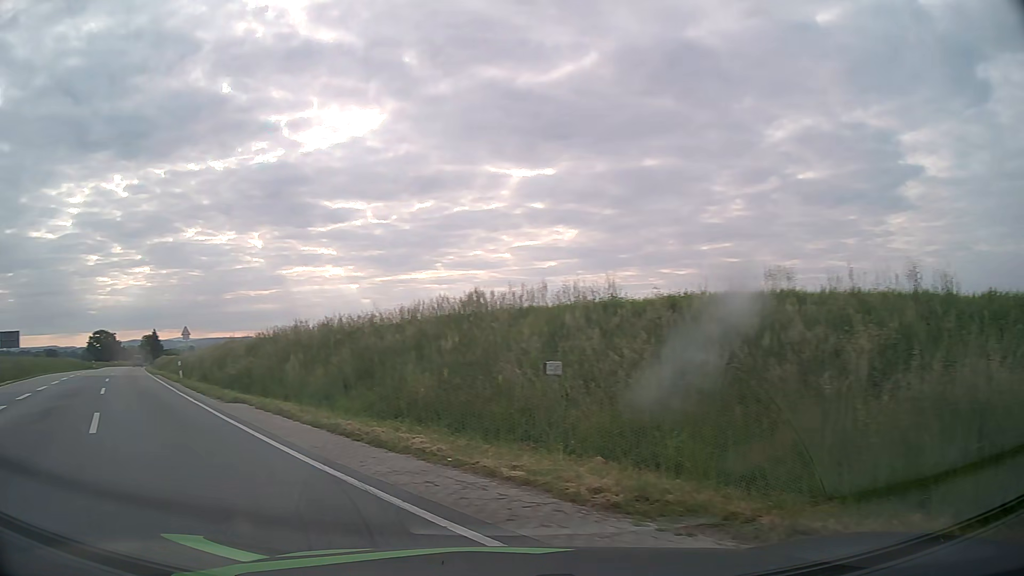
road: secondary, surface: asphalt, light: Day
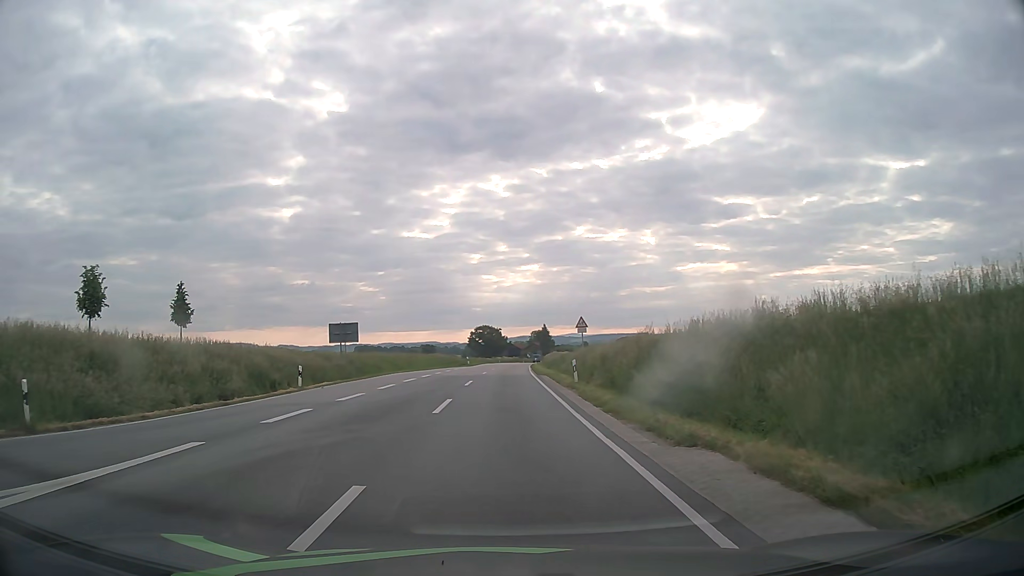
(-3.5, +9.1) m; -32°
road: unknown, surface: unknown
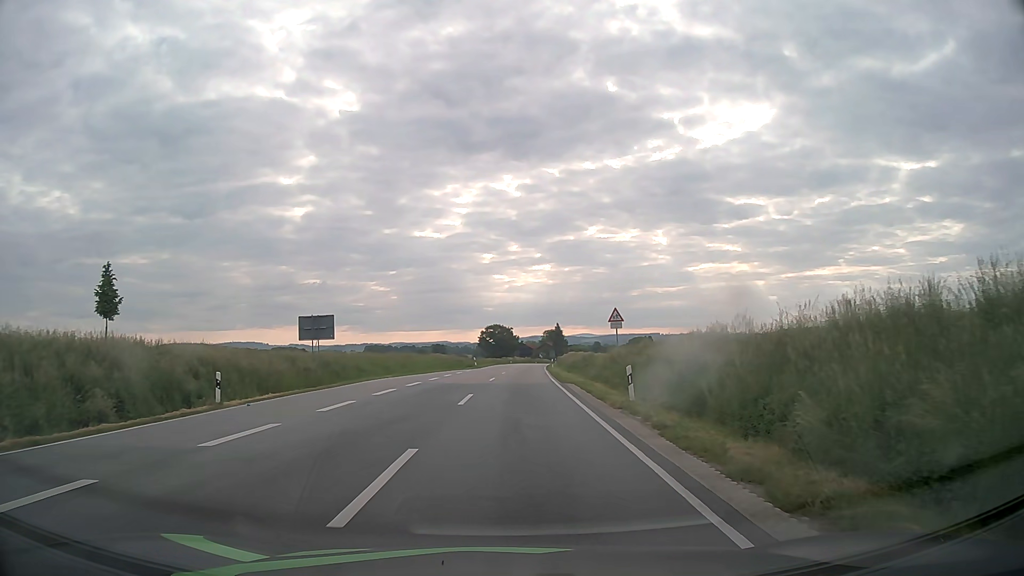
(-0.2, +9.7) m; -1°
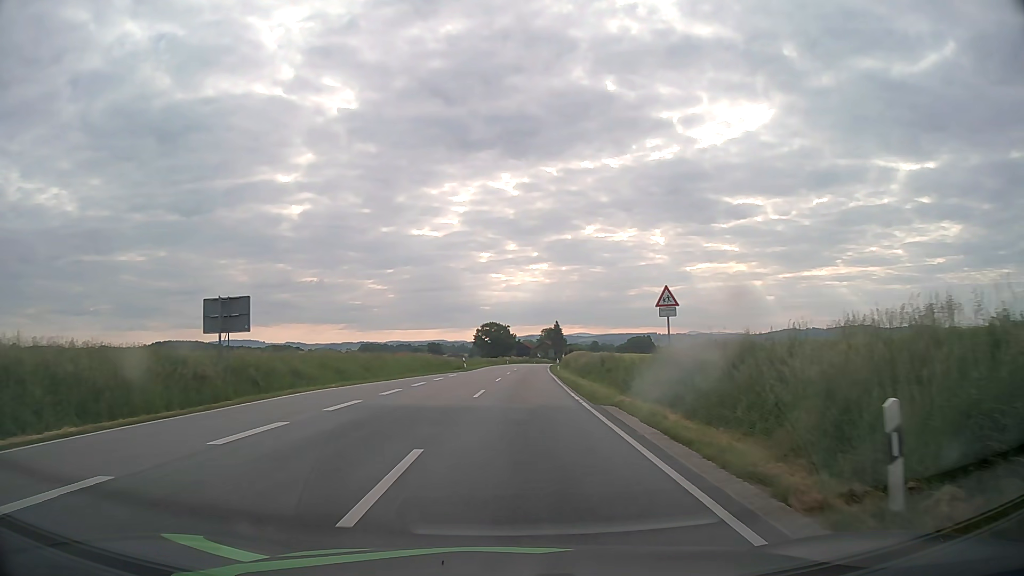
(0.0, +12.2) m; 0°
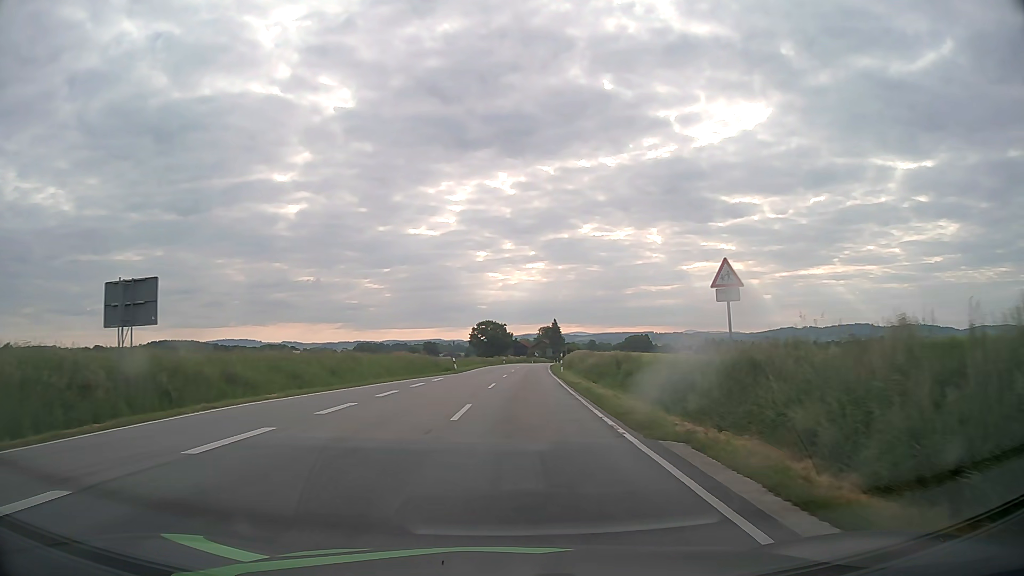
(0.0, +7.0) m; 0°
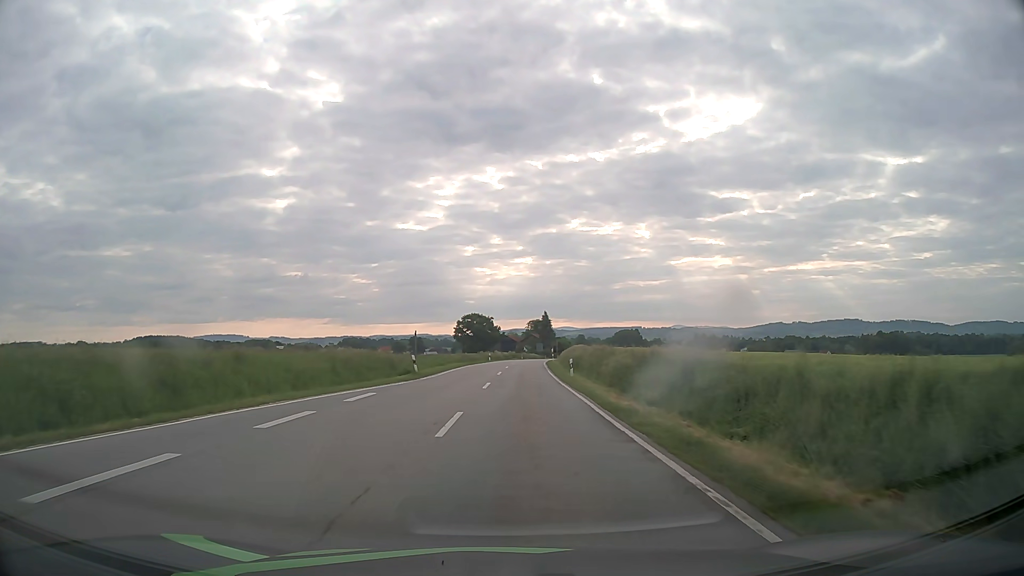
(+0.1, +15.9) m; +1°
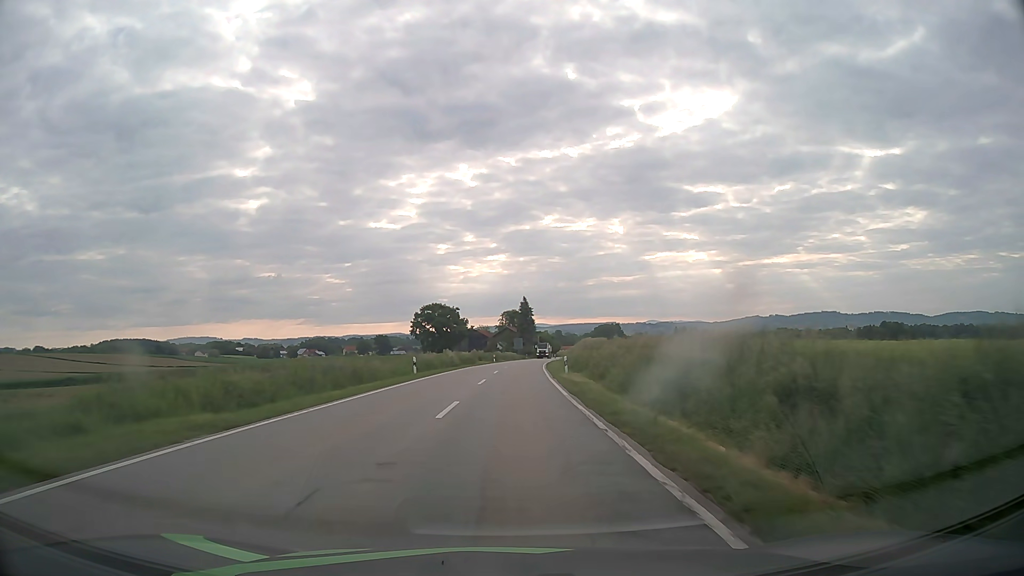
(+1.2, +48.7) m; +2°
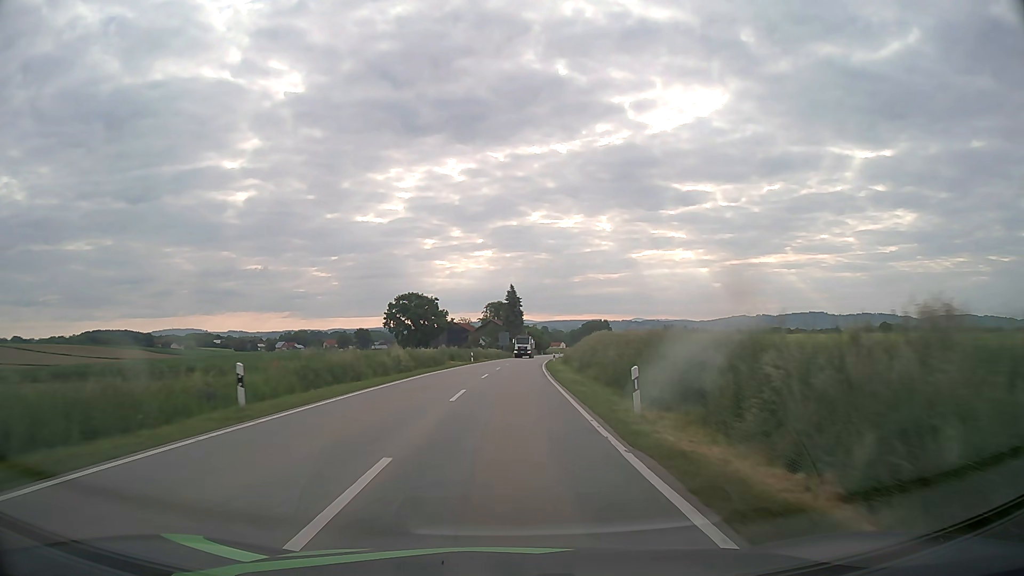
(+0.2, +21.9) m; +1°
(0, +10) (0, +20) (+1, +30) (+1, +40) (+2, +50) (+2, +60) (+3, +70) (+3, +80) (+4, +90) (+5, +100) m
